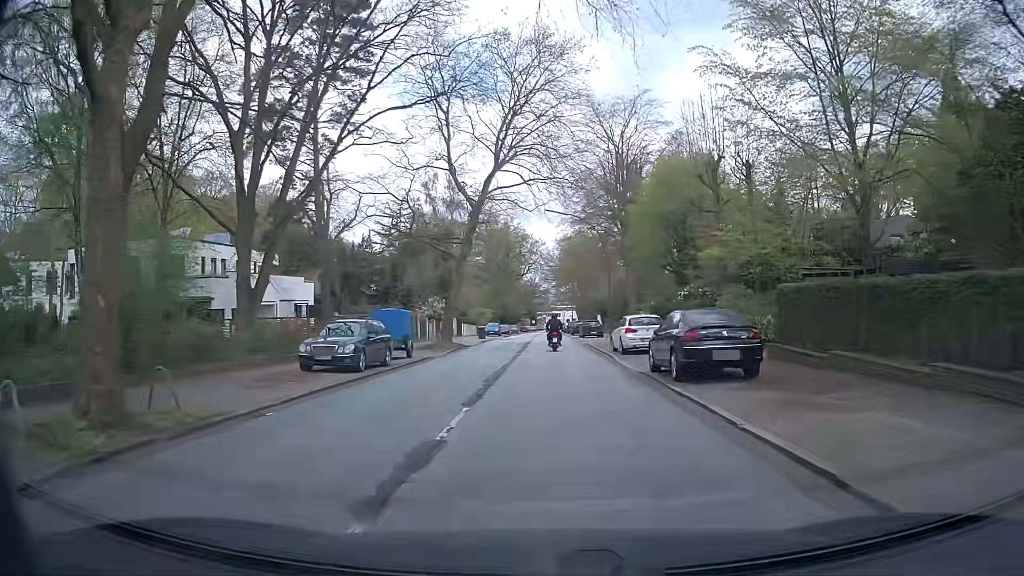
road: residential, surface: asphalt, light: Day
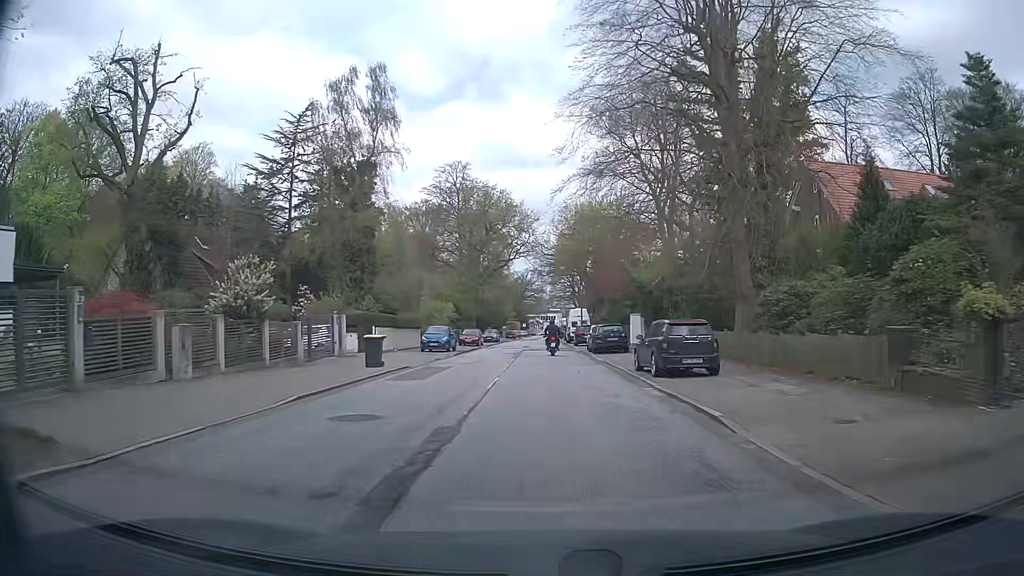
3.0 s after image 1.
(+0.5, +36.5) m; +2°
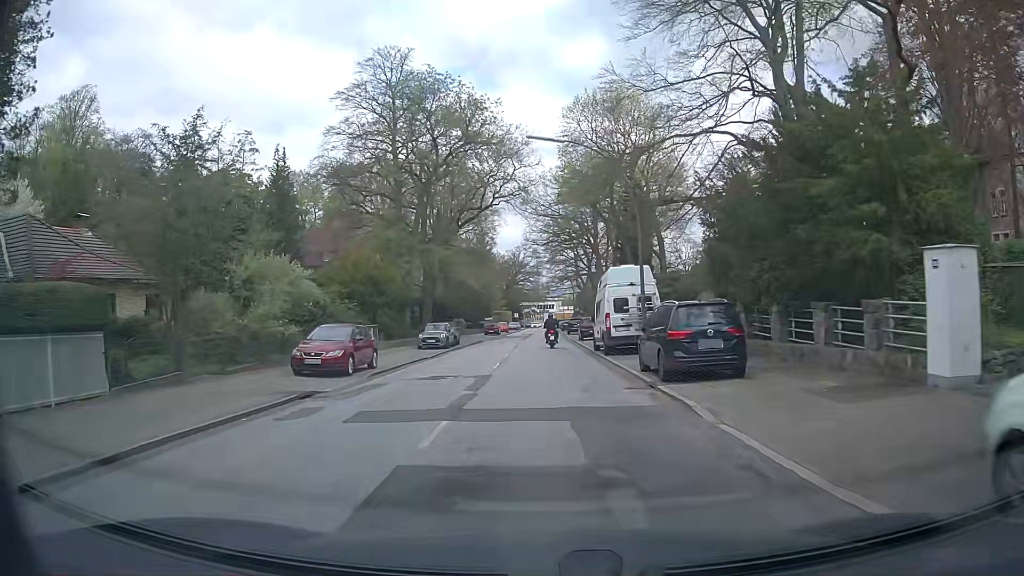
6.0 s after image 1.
(-0.2, +38.3) m; 0°
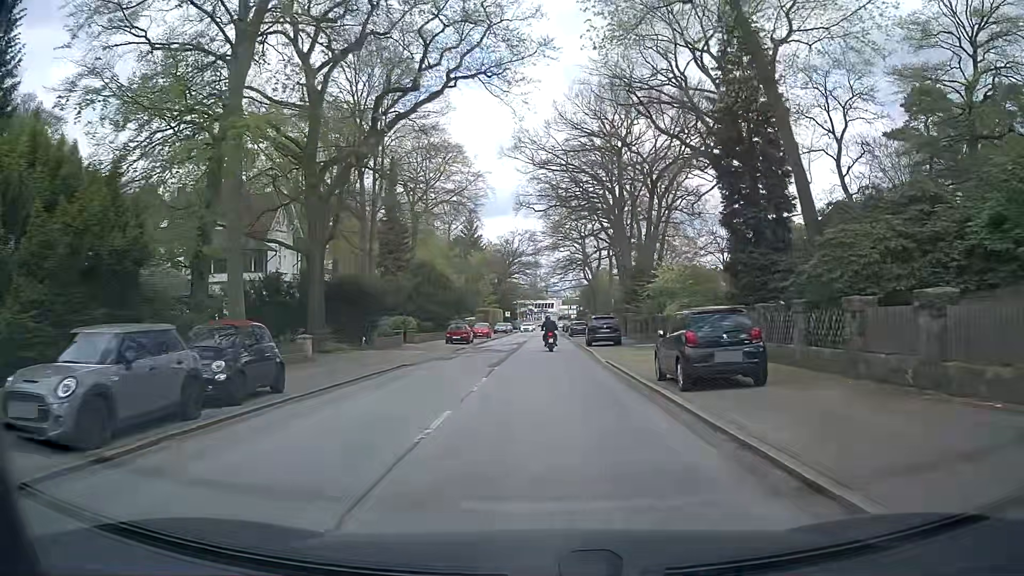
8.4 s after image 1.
(-0.3, +31.0) m; 0°
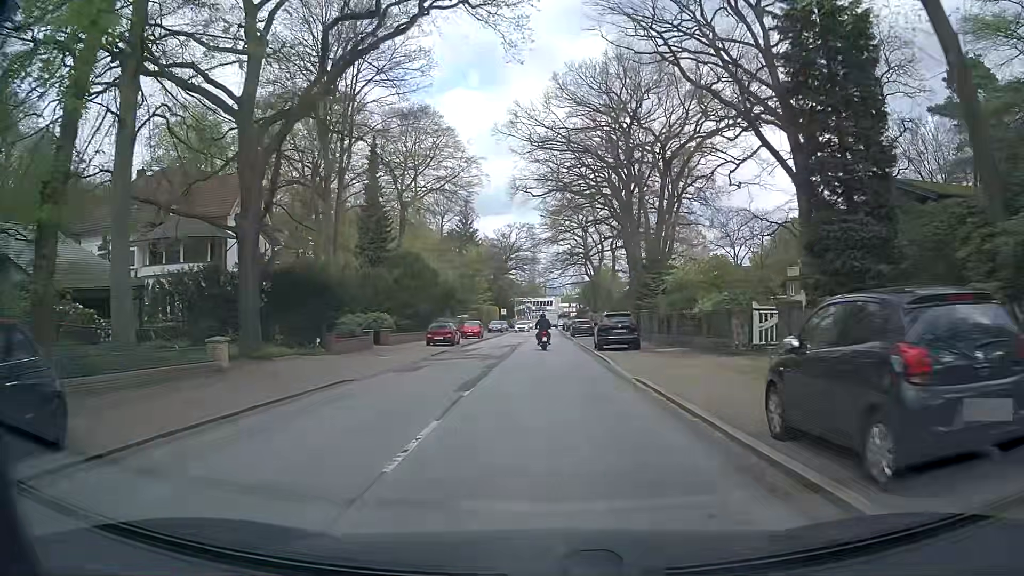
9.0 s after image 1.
(0.0, +7.5) m; 0°
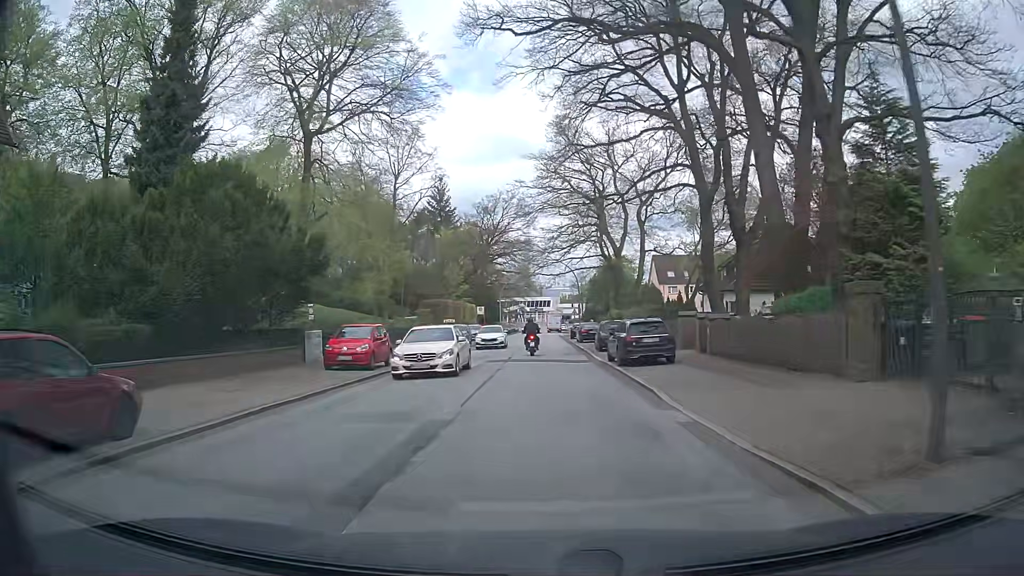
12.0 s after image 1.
(+0.2, +35.6) m; +1°
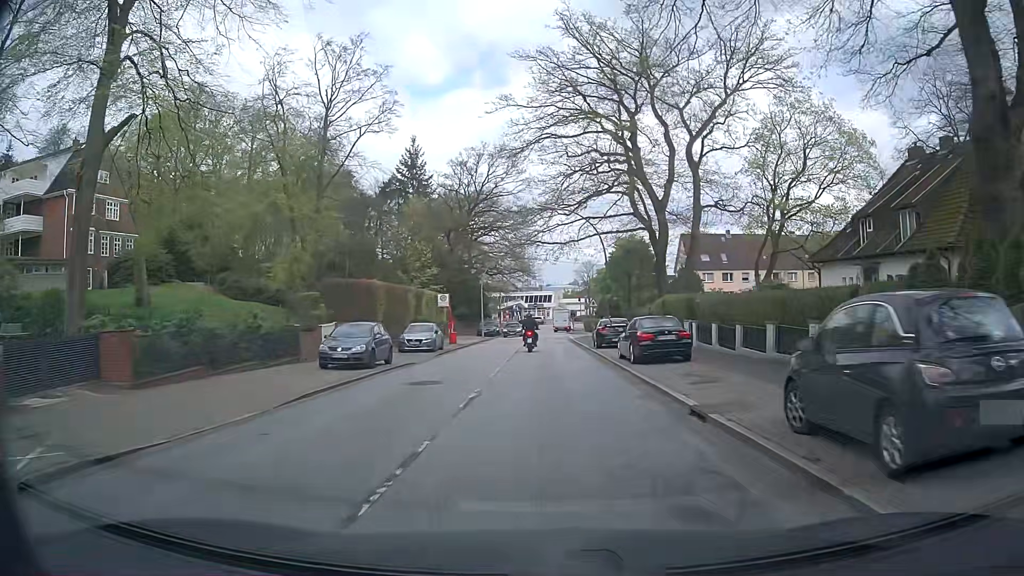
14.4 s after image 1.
(-0.1, +27.5) m; 0°
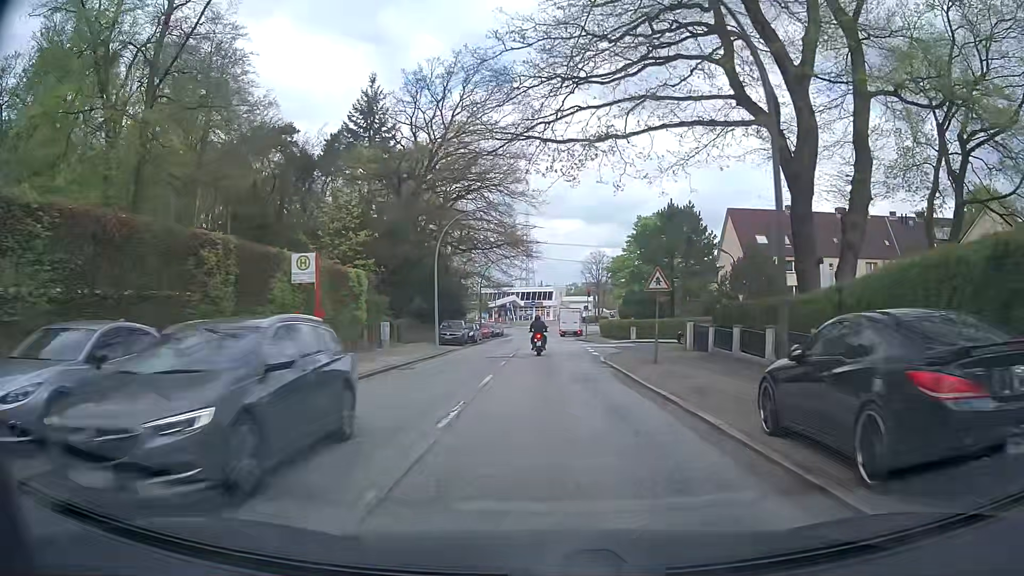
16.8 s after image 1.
(+0.1, +27.0) m; 0°
